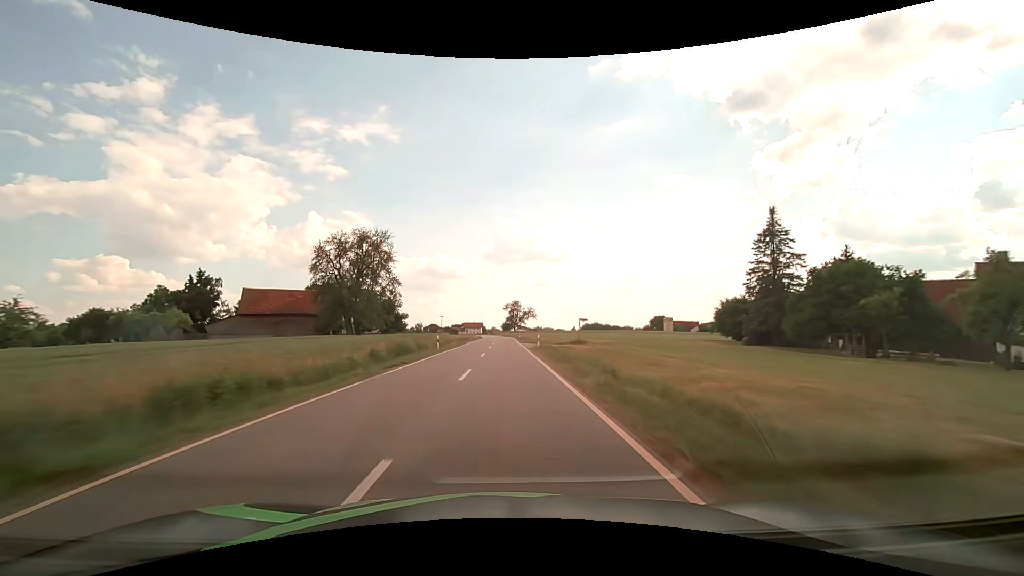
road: tertiary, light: Day
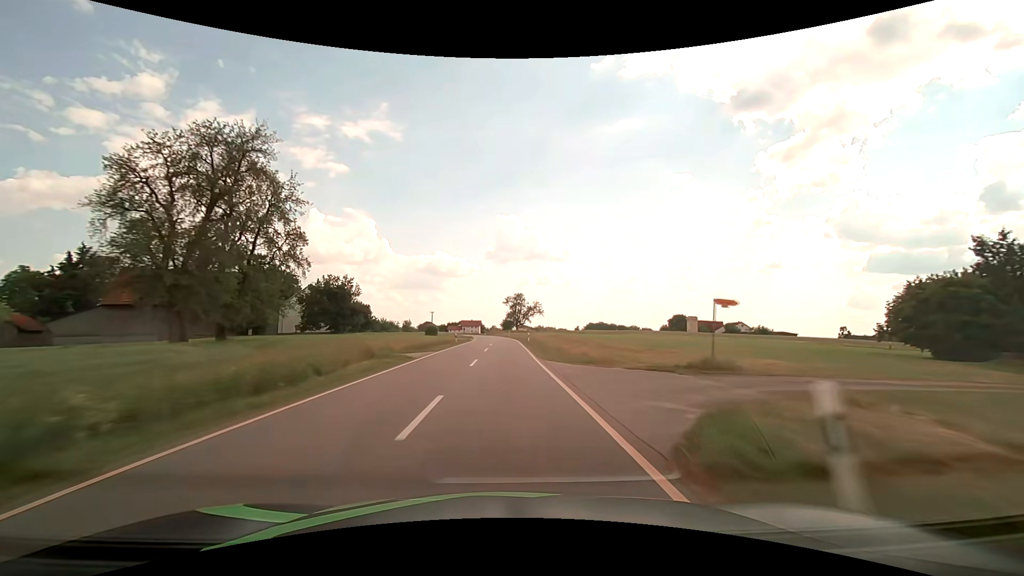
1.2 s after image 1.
(-0.1, +31.6) m; 0°
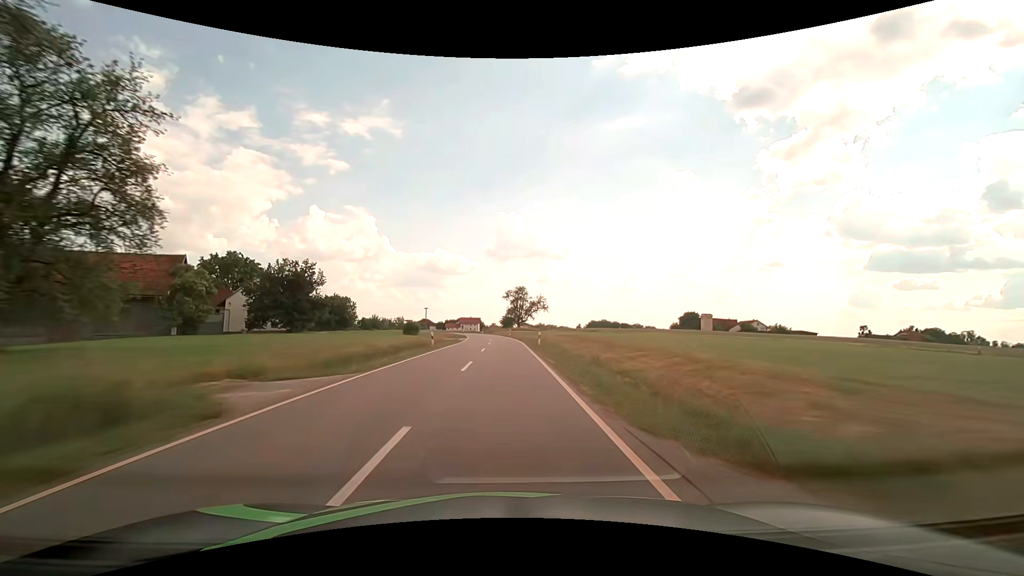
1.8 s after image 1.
(0.0, +15.5) m; 0°
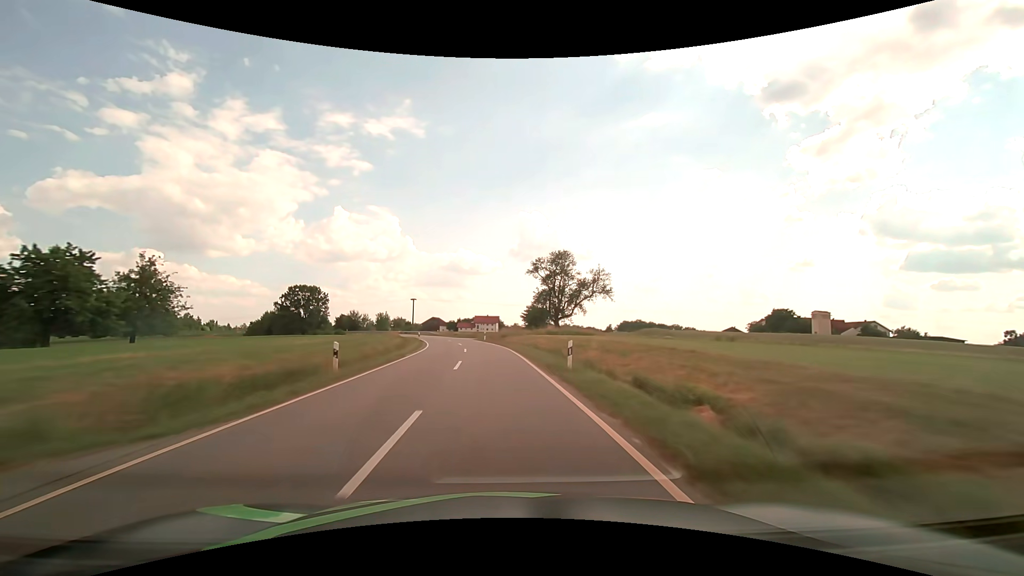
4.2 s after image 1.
(-0.7, +59.2) m; -2°
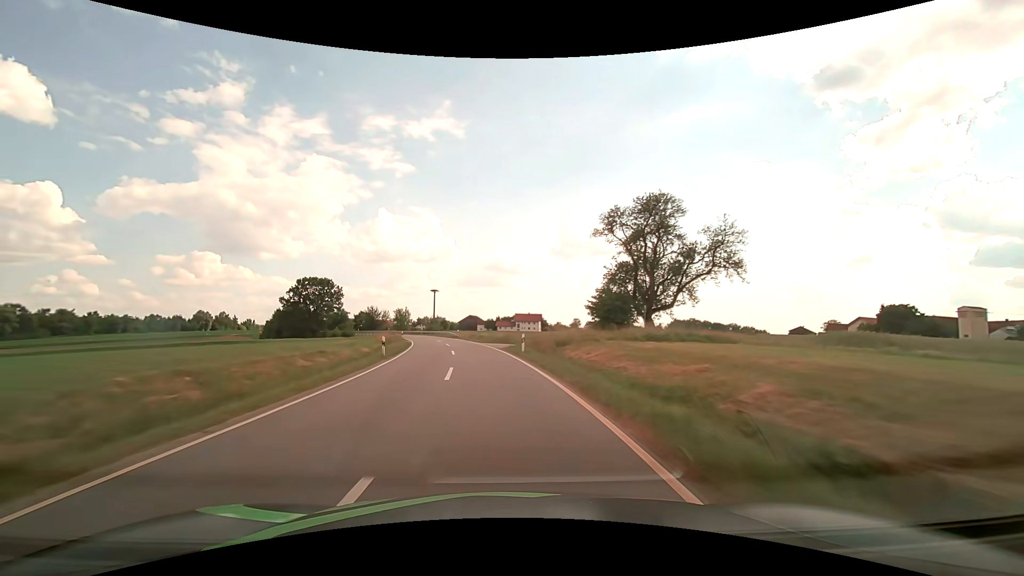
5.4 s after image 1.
(-1.0, +27.8) m; -5°
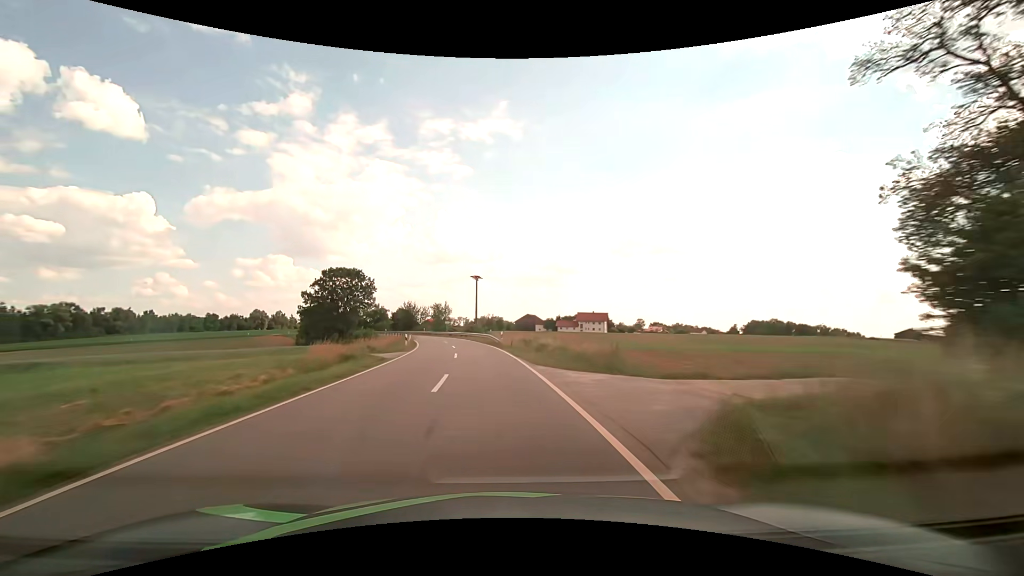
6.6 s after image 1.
(-1.4, +26.7) m; -6°
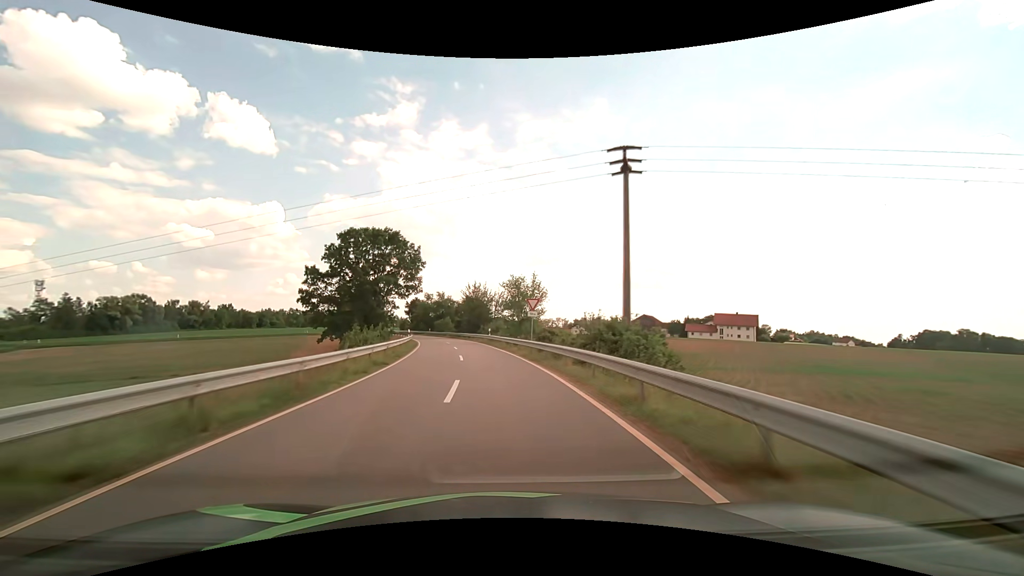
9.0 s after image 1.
(-5.4, +49.8) m; -11°
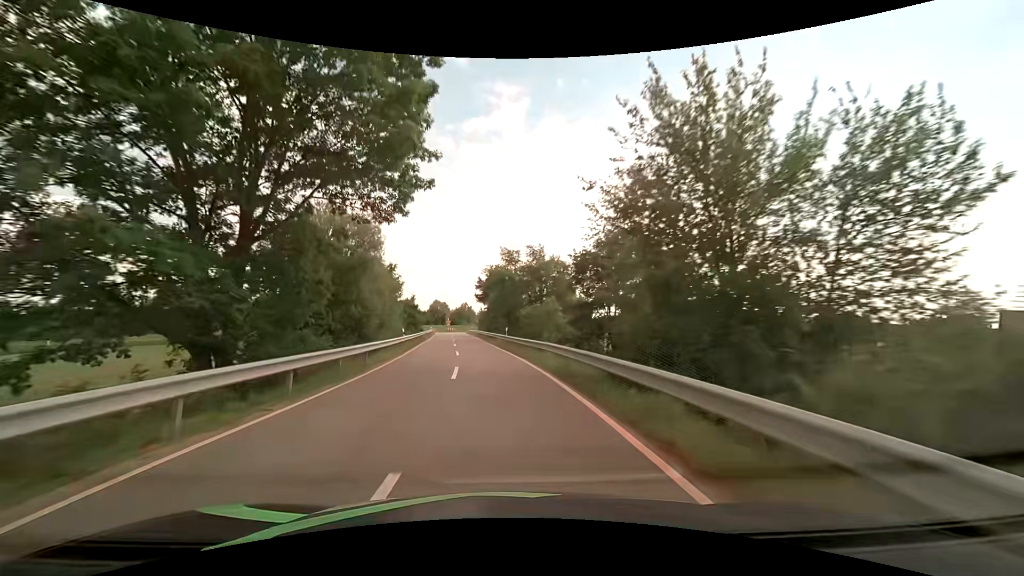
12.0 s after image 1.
(-6.3, +56.6) m; -12°
